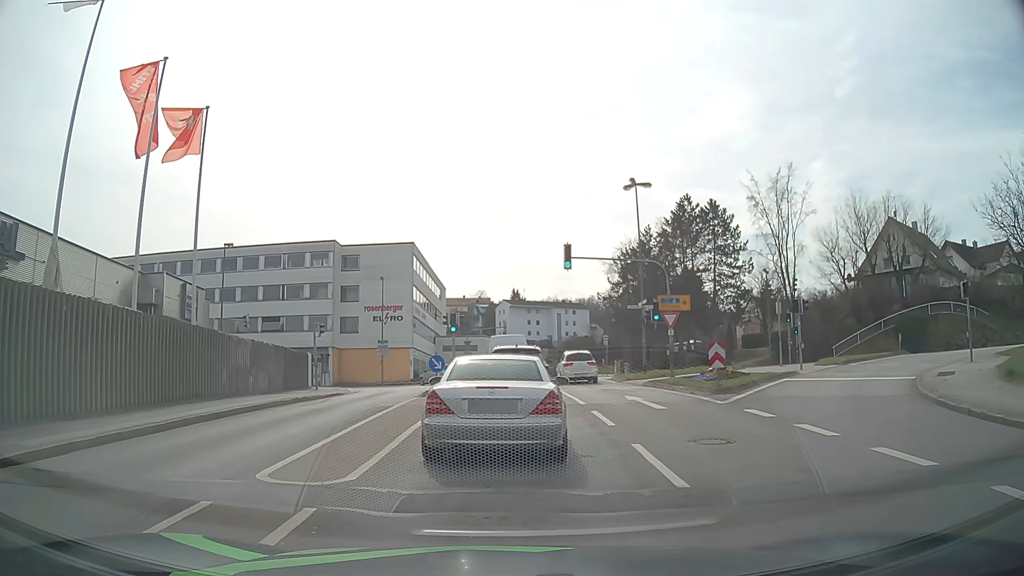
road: tertiary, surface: asphalt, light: Day
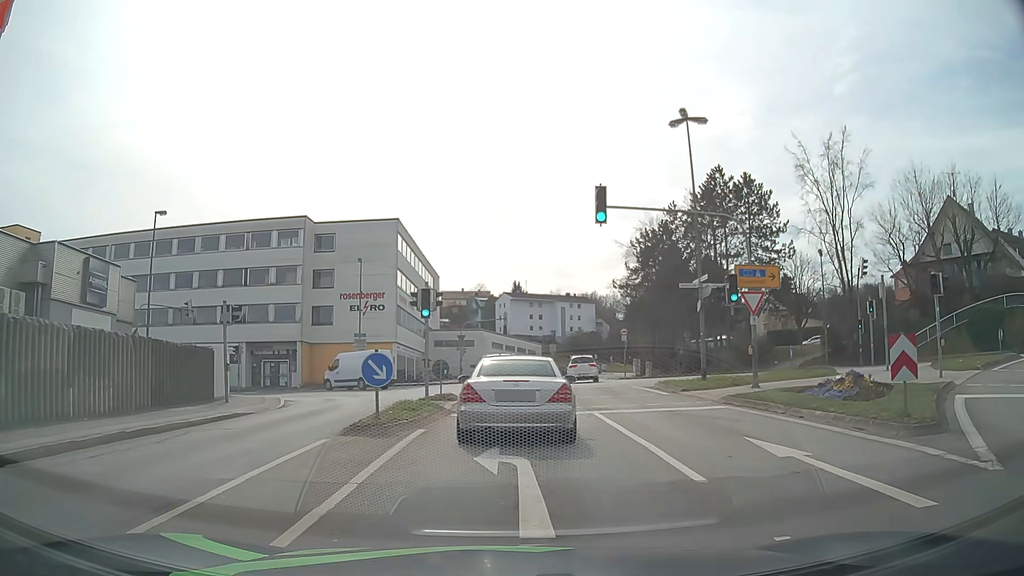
(-0.1, +10.8) m; -1°
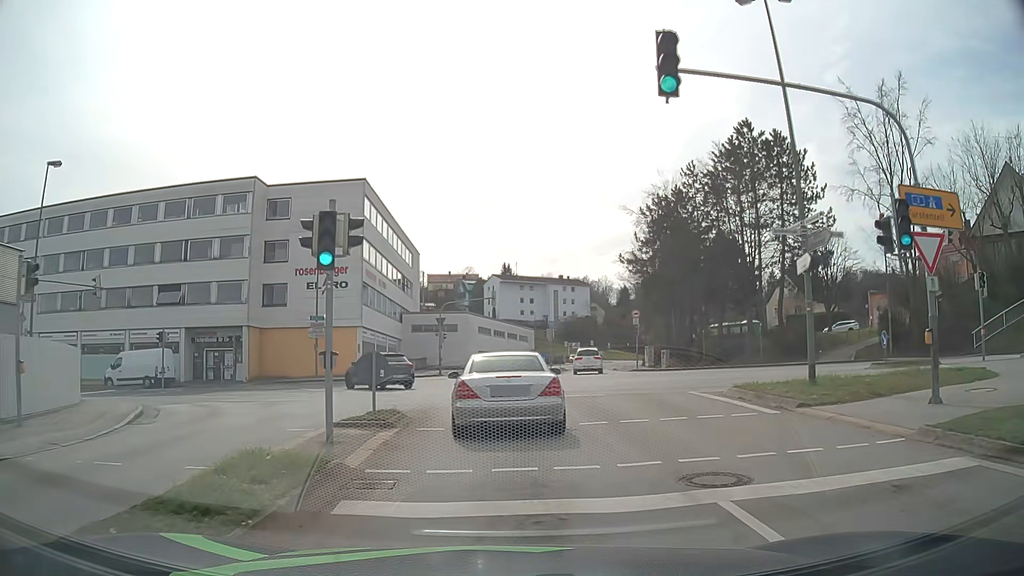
(+0.2, +10.0) m; +2°
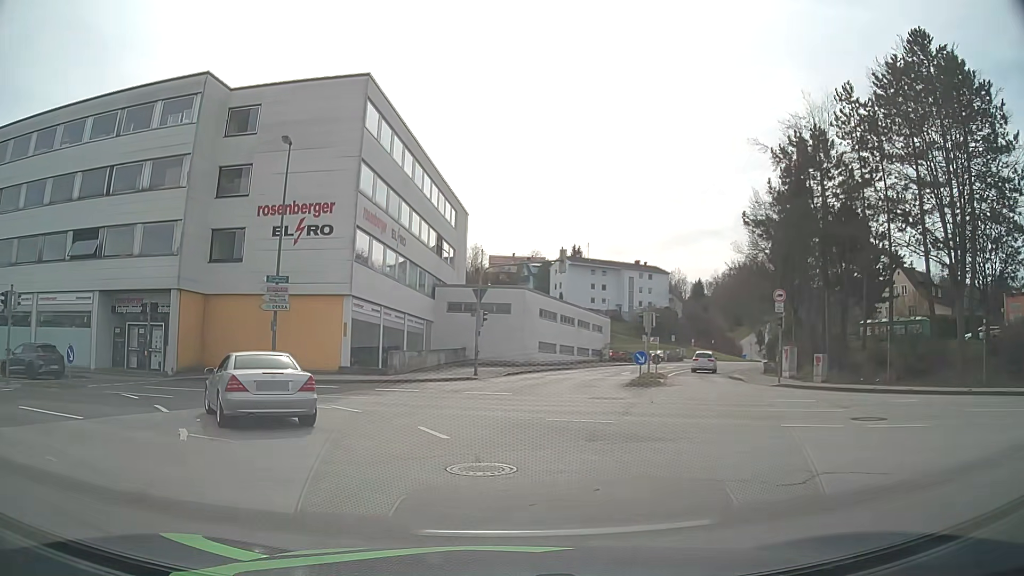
(-0.3, +17.7) m; -5°
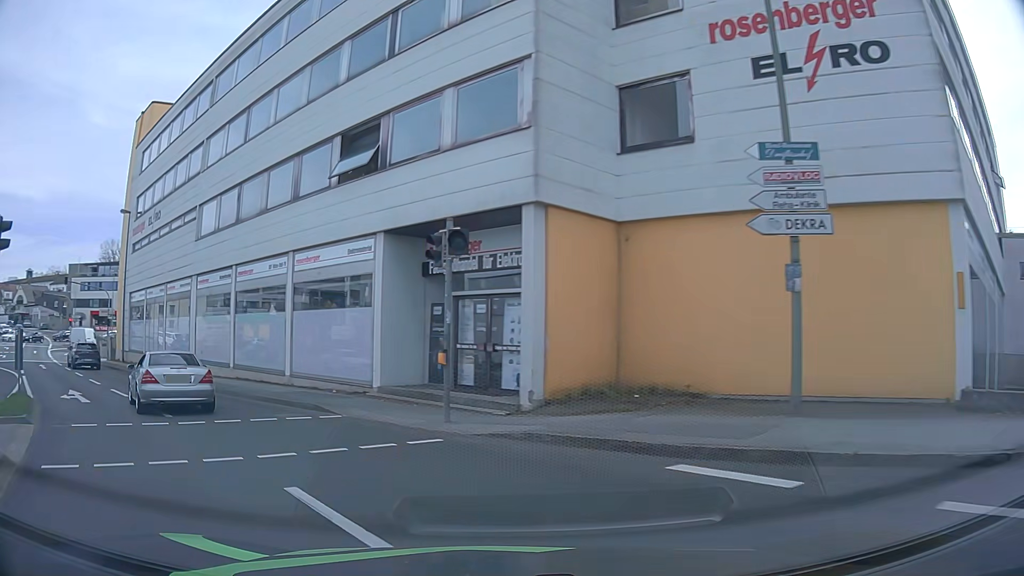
(-5.6, +17.8) m; -40°
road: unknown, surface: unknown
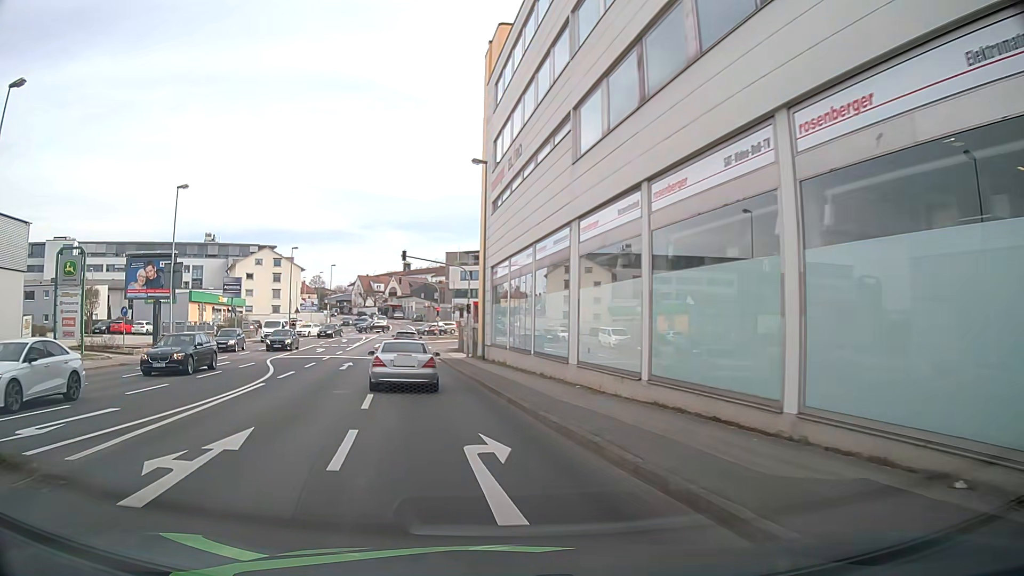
(-4.2, +12.2) m; -35°
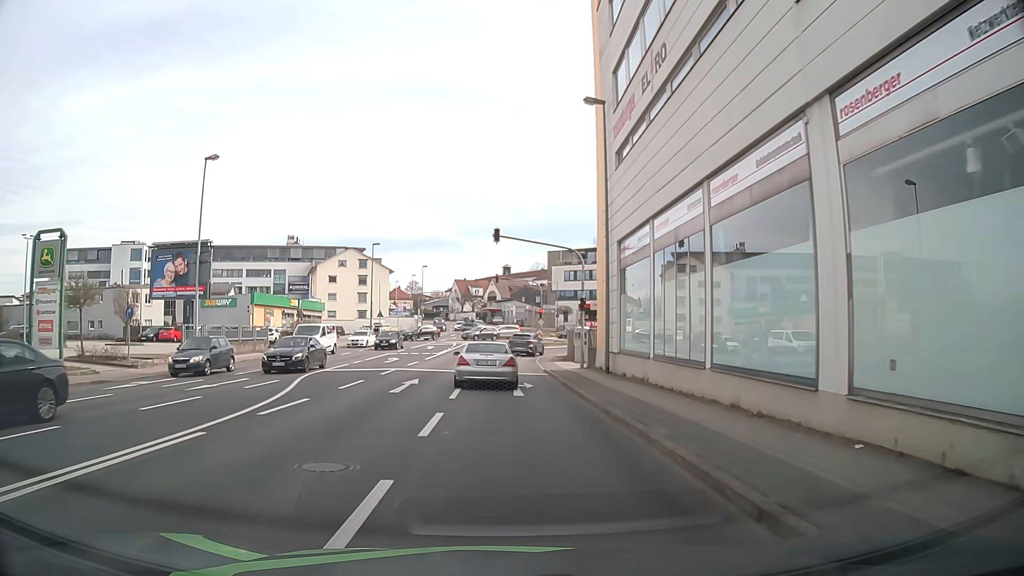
(-1.1, +9.7) m; -10°
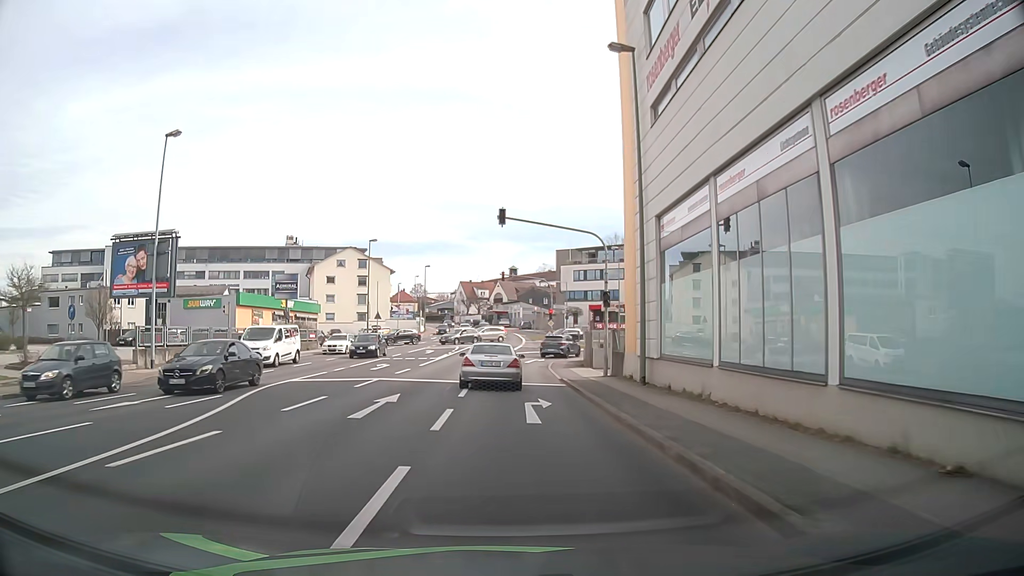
(0.0, +5.2) m; -1°
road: tertiary_link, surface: asphalt
(0, +10) (0, +20) (0, +30) (+1, +40) (+4, +49) (+9, +58) (+15, +66) (+21, +74) (+27, +82) (+33, +90) m
